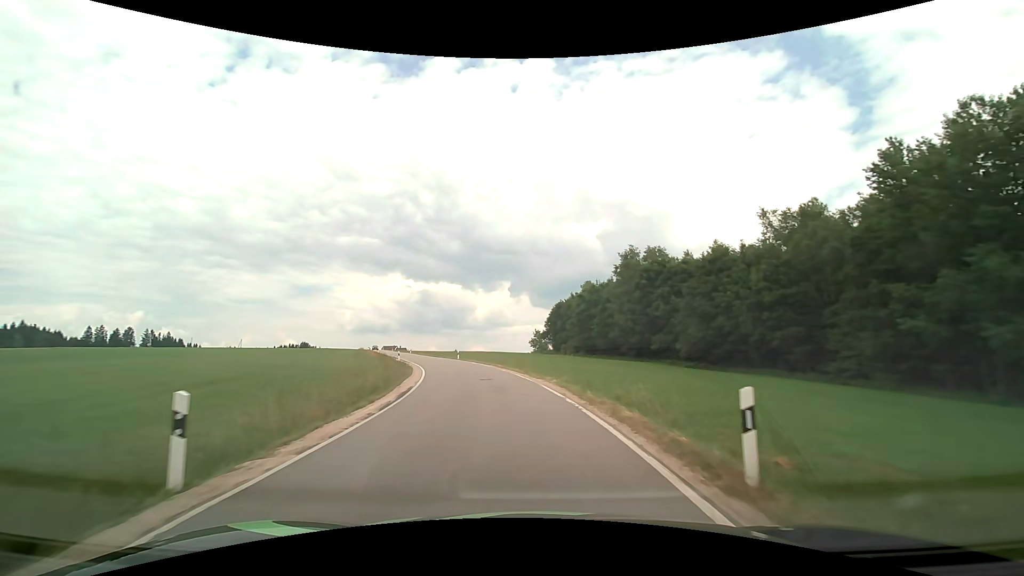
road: tertiary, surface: asphalt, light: Day
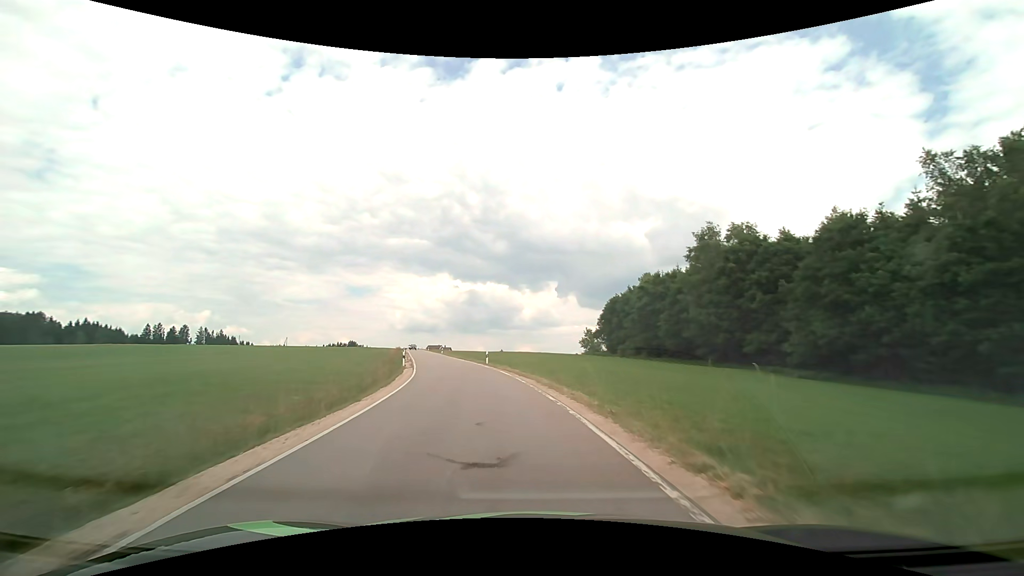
(-0.7, +14.9) m; -6°
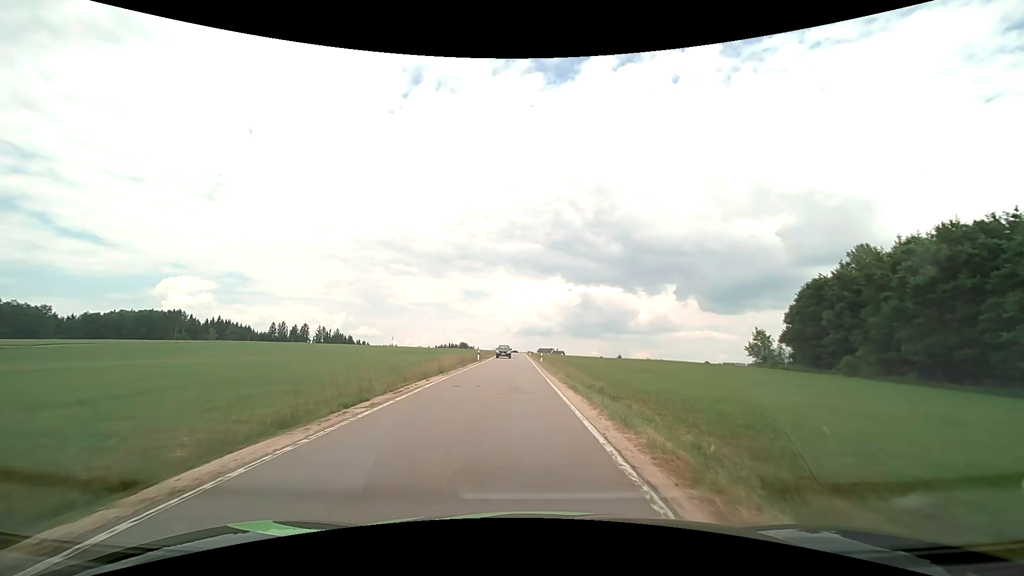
(-4.3, +34.2) m; -13°
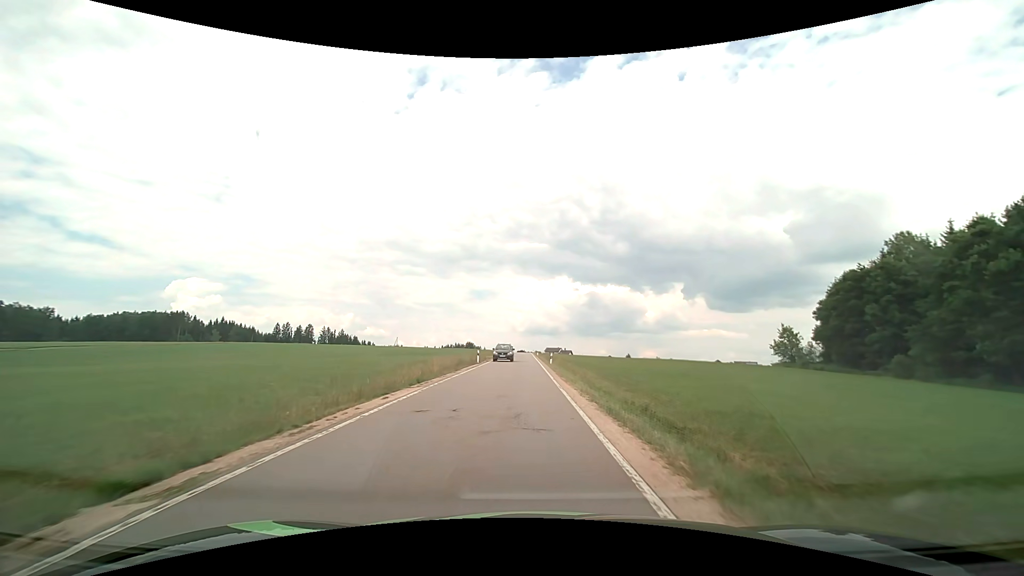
(0.0, +6.6) m; -1°
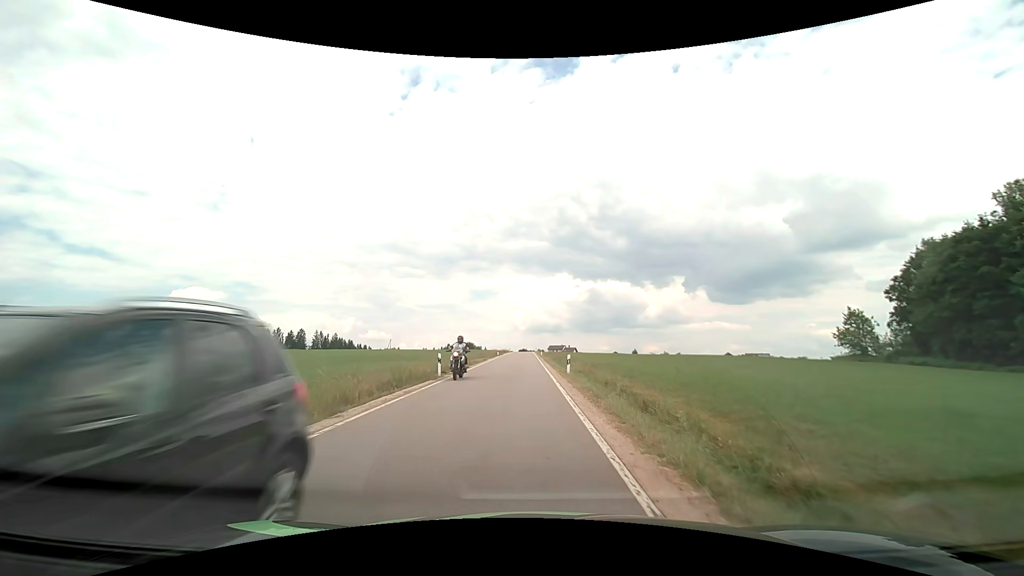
(0.0, +17.7) m; -1°
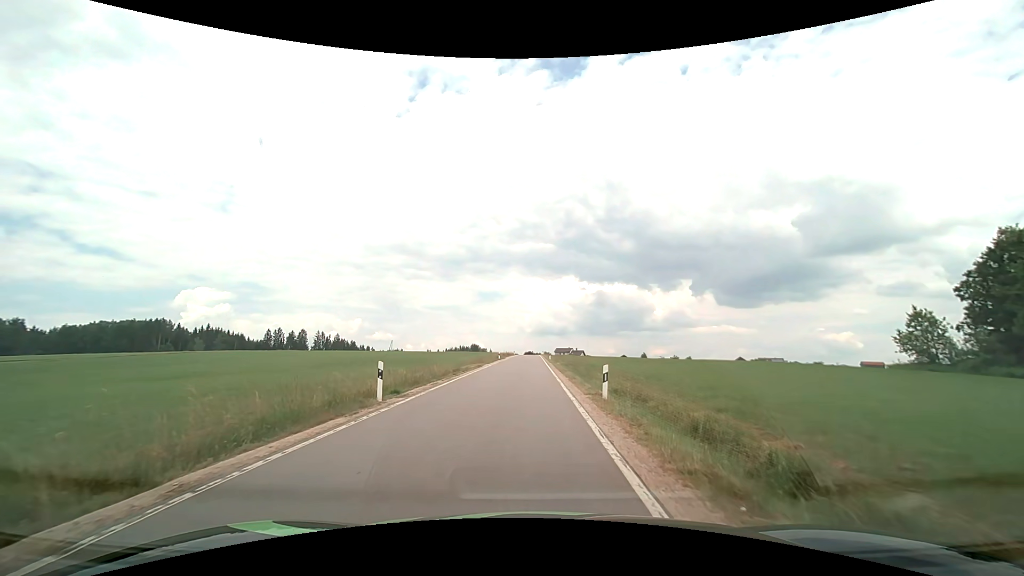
(-0.1, +9.9) m; -1°
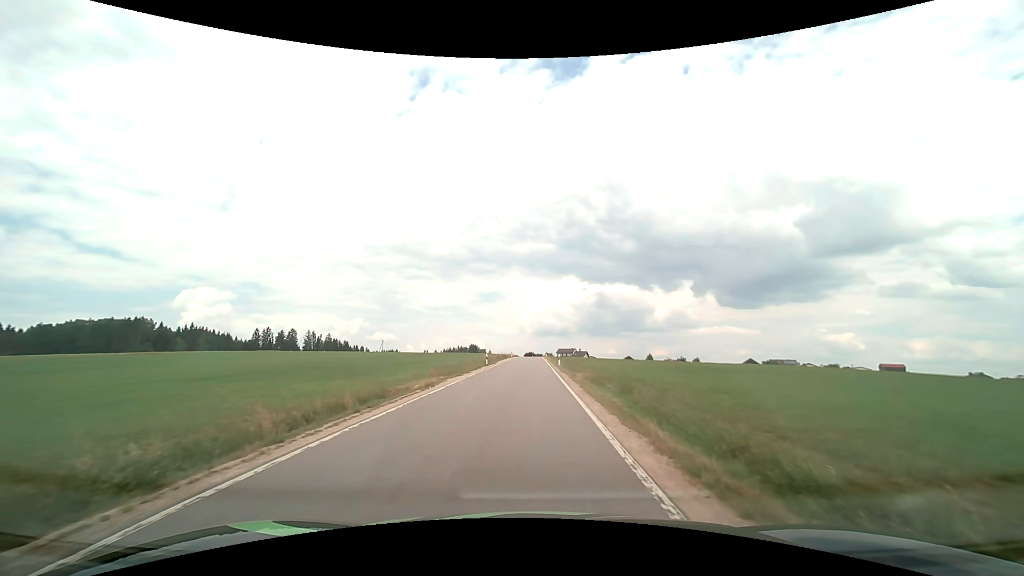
(-0.1, +18.0) m; 0°
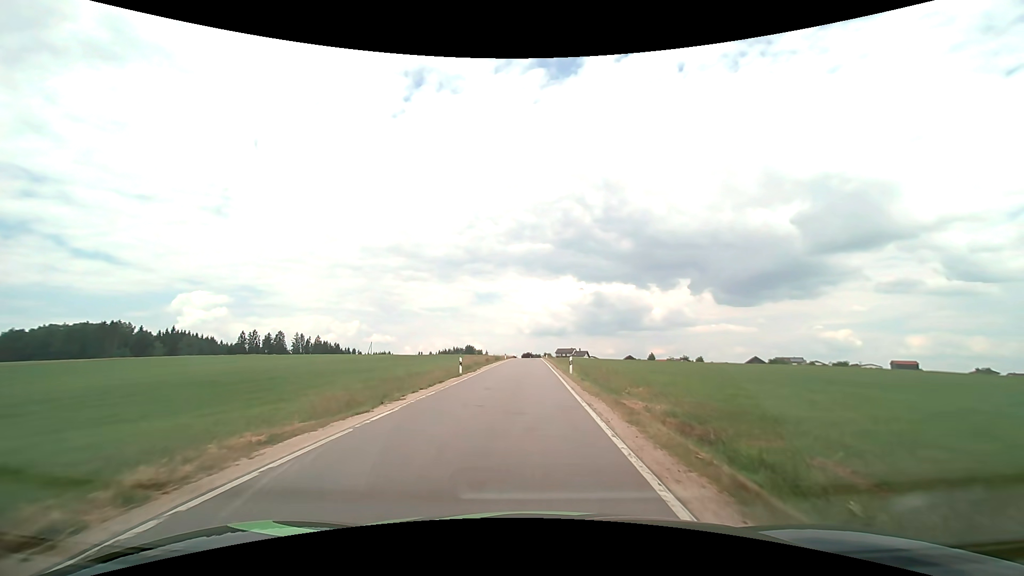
(+0.1, +14.3) m; 0°
(0, +10) (0, +20) (0, +30) (0, +40) (0, +50) (0, +60) (0, +70) (0, +80) (0, +90) (0, +100) m
